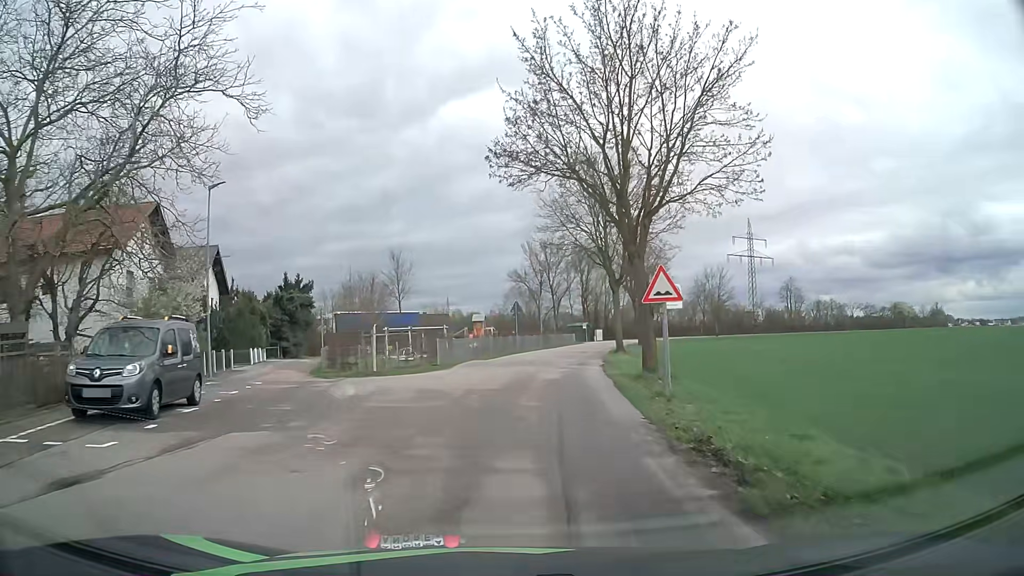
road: unclassified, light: Day
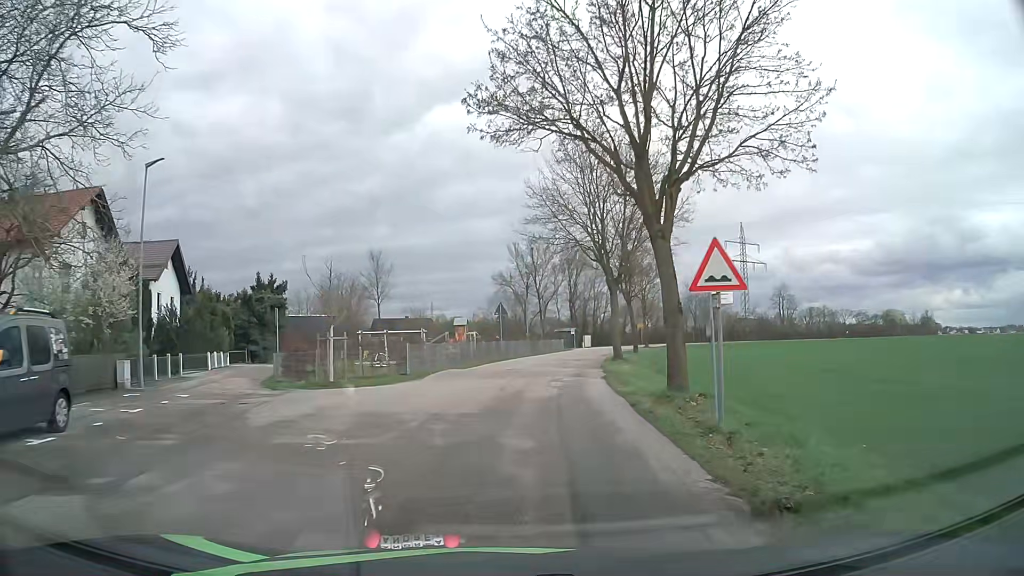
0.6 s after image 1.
(0.0, +4.5) m; +1°
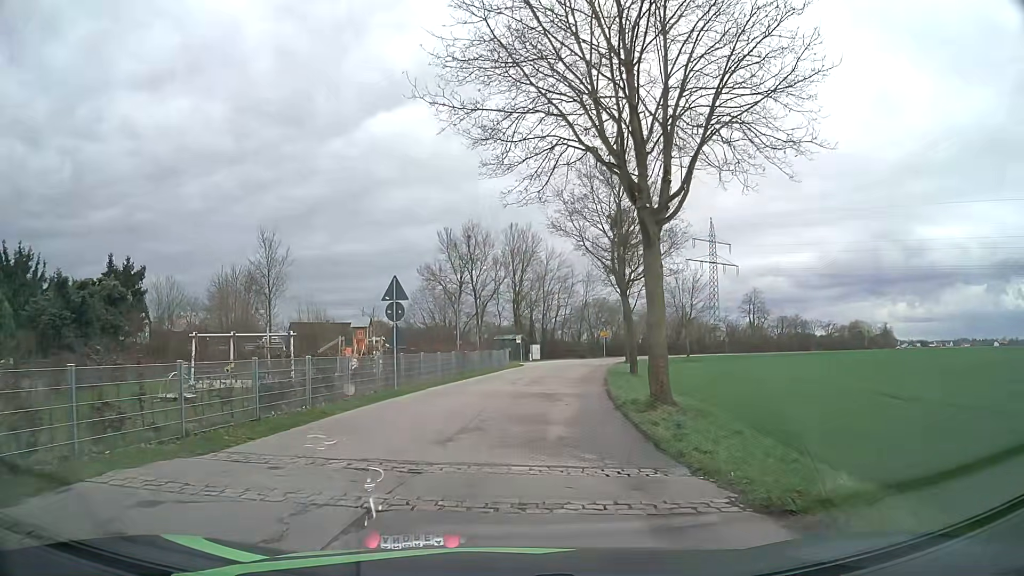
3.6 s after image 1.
(+1.1, +19.9) m; +7°
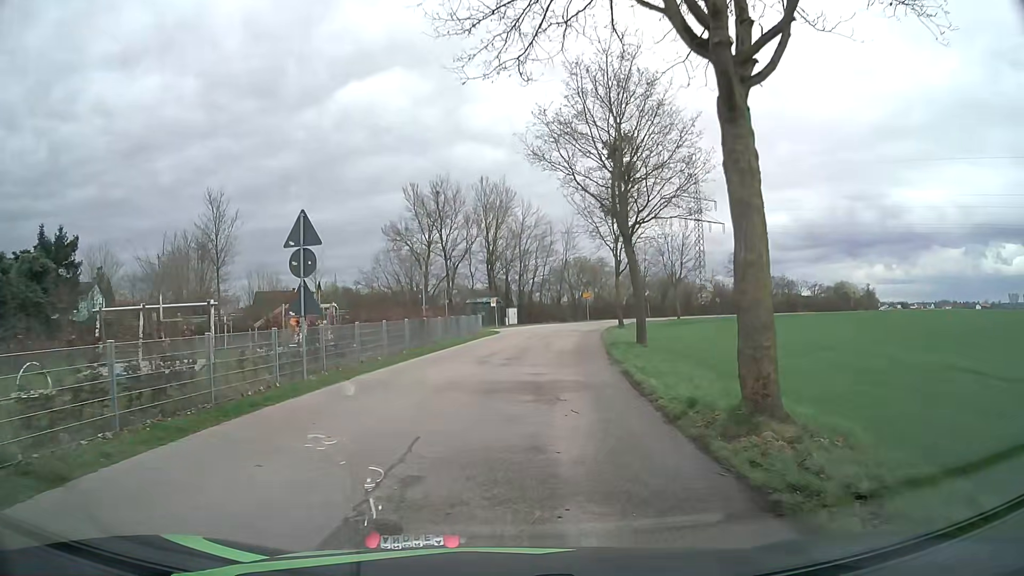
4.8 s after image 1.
(0.0, +6.8) m; +2°
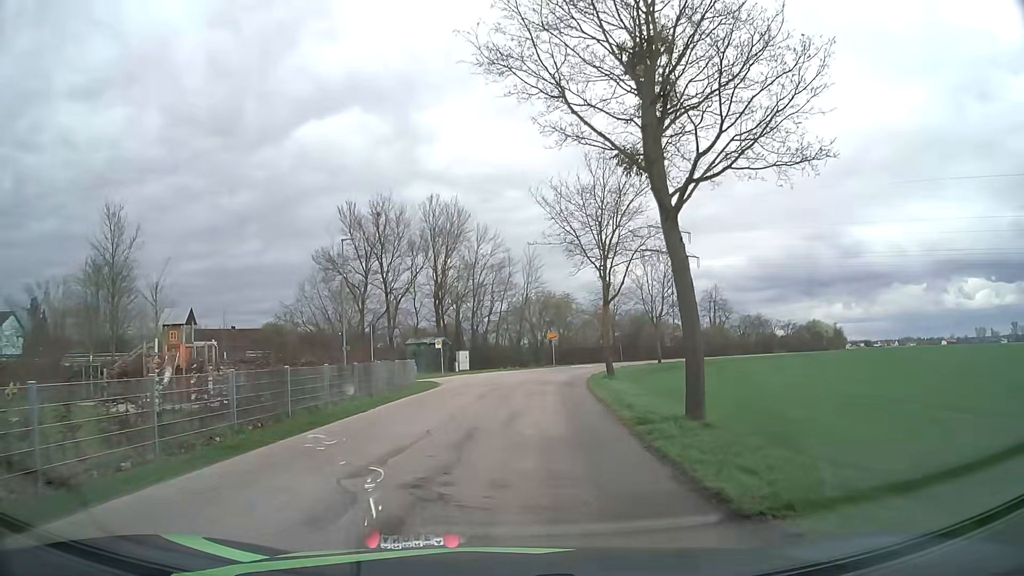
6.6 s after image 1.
(+0.3, +11.6) m; +3°
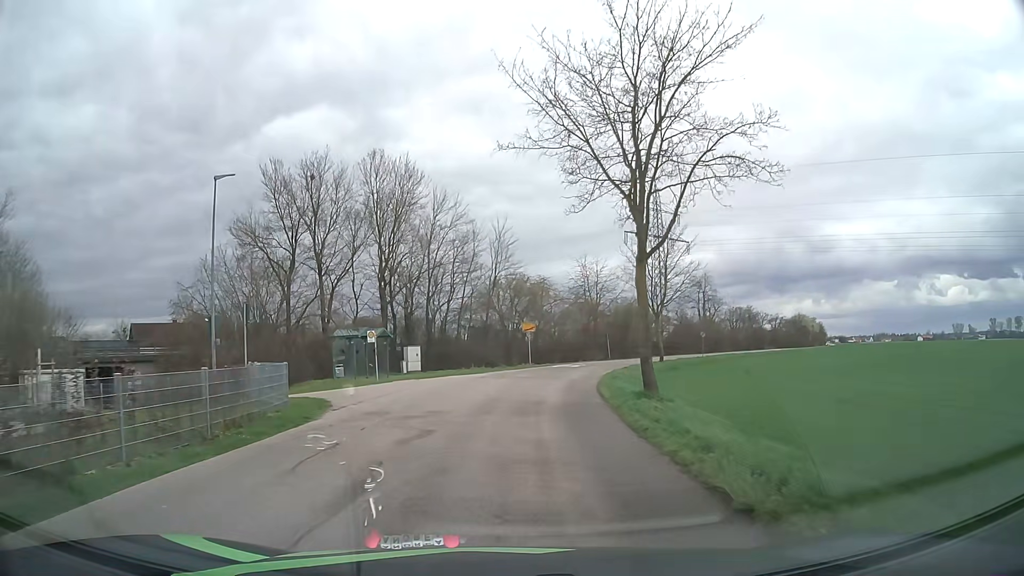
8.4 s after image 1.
(+0.3, +13.4) m; +3°
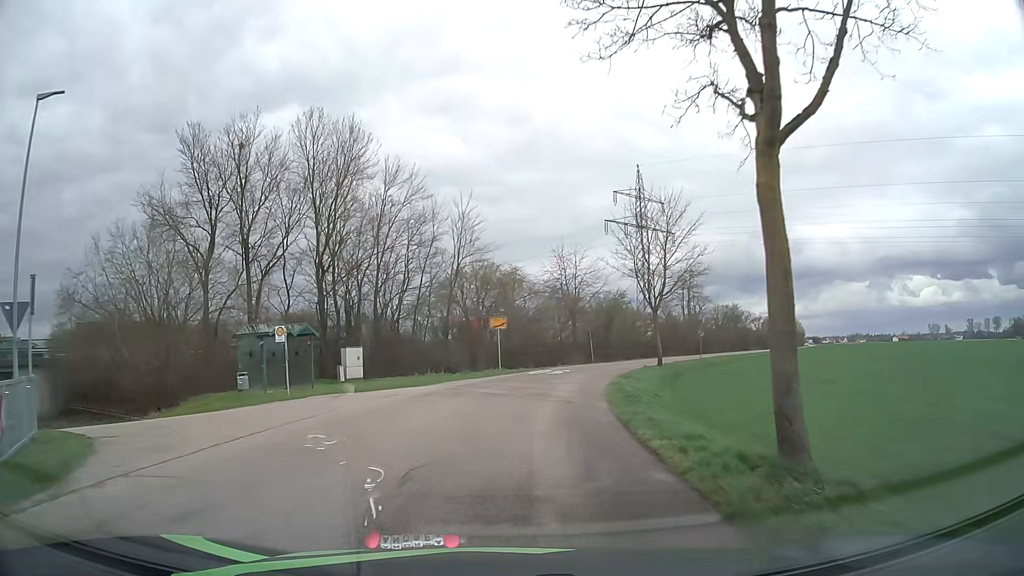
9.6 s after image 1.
(+0.2, +9.4) m; +3°
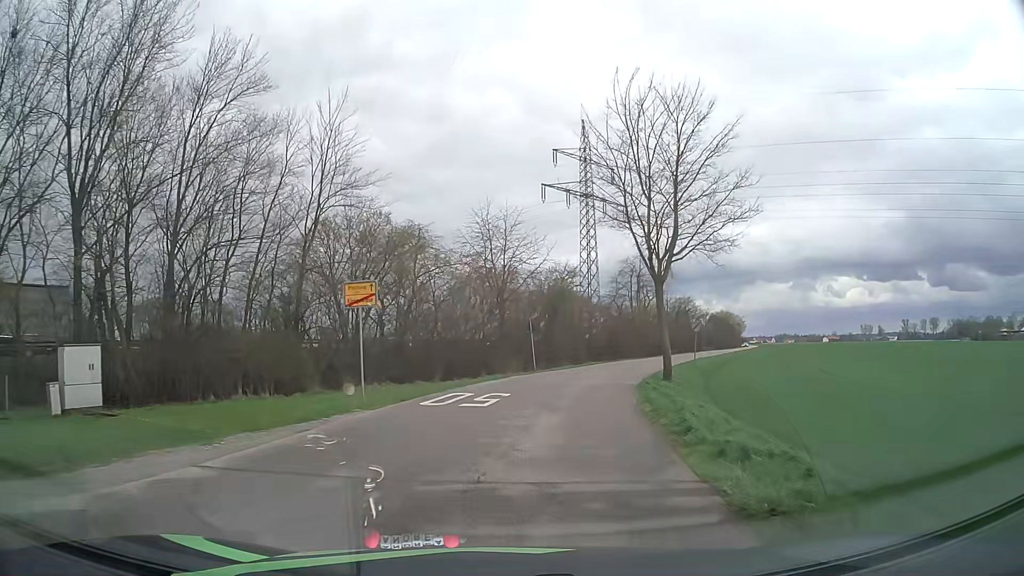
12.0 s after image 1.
(+1.0, +19.5) m; +6°
(+1, +10) (+2, +20) (+4, +30) (+7, +39) (+11, +49) (+15, +58) (+19, +67) (+23, +76) (+27, +85) (+31, +94) m
